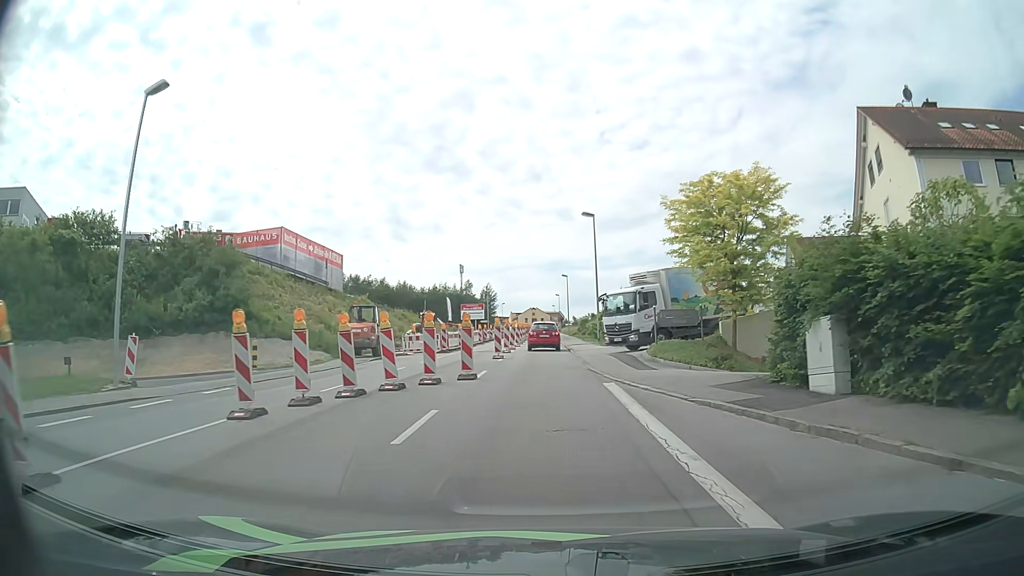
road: tertiary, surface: asphalt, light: Day
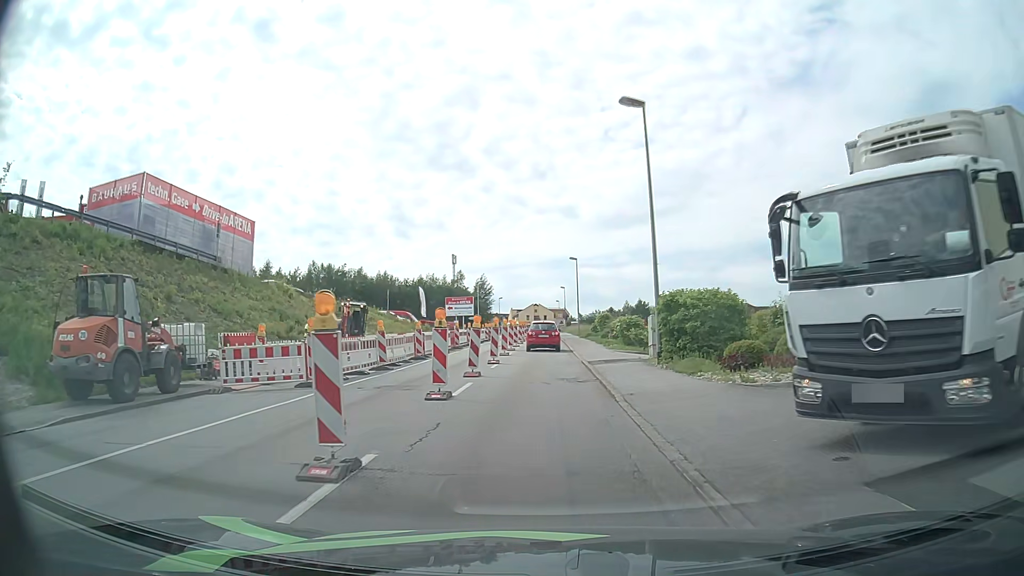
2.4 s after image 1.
(+0.1, +21.4) m; 0°
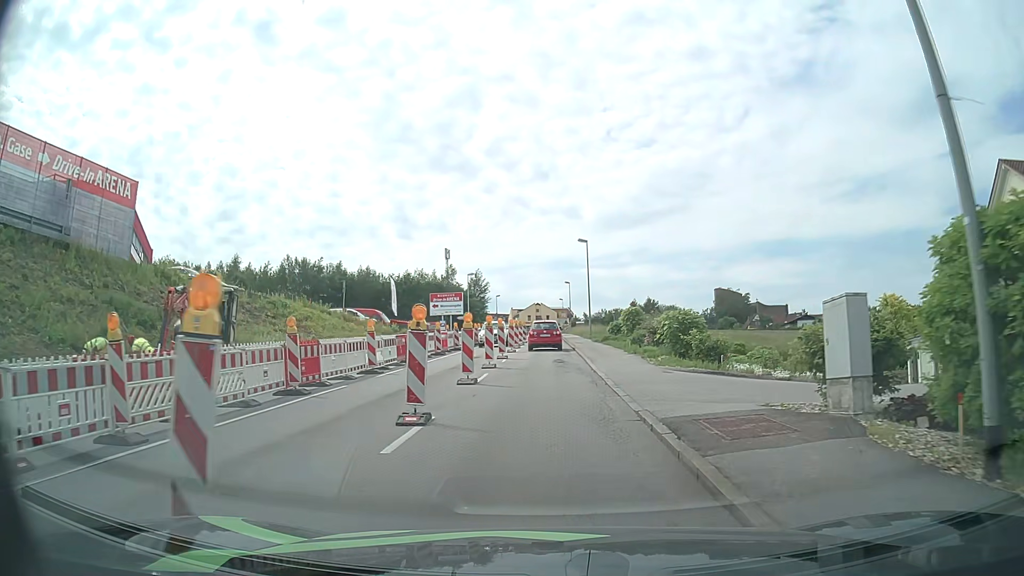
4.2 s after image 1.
(-0.1, +15.0) m; -1°
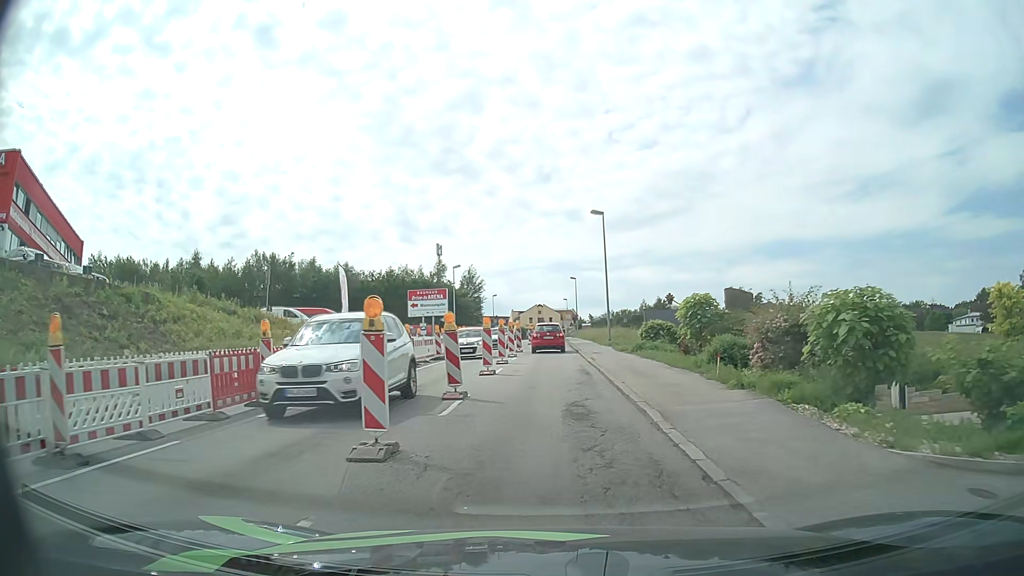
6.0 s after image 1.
(0.0, +14.7) m; 0°
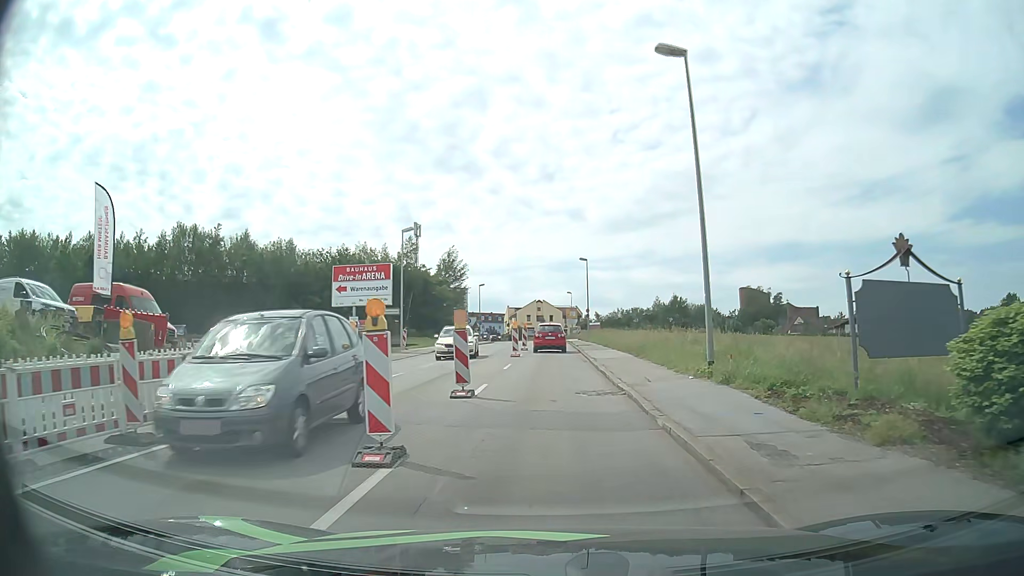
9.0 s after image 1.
(-0.1, +24.8) m; 0°
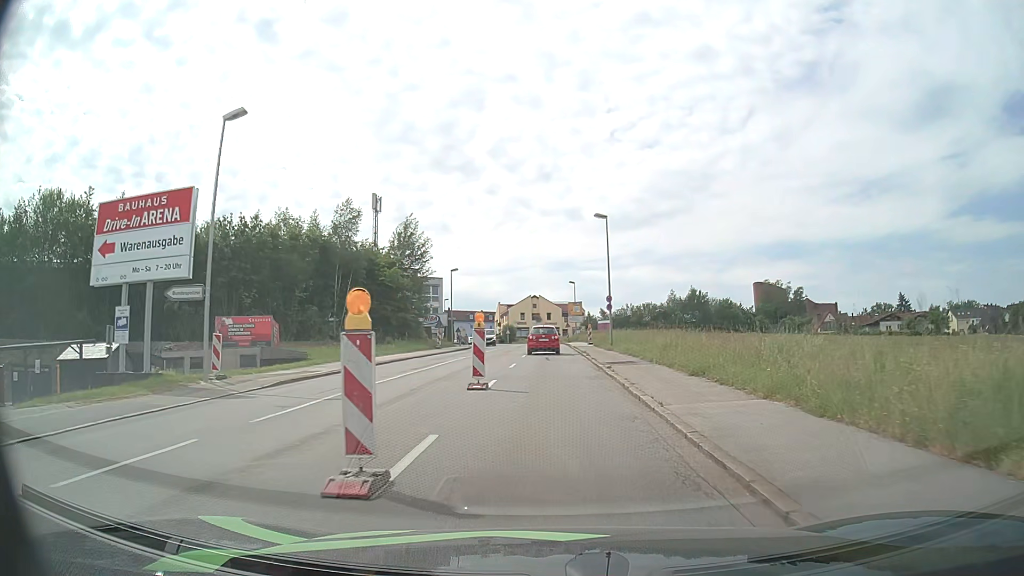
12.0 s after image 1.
(0.0, +25.6) m; 0°
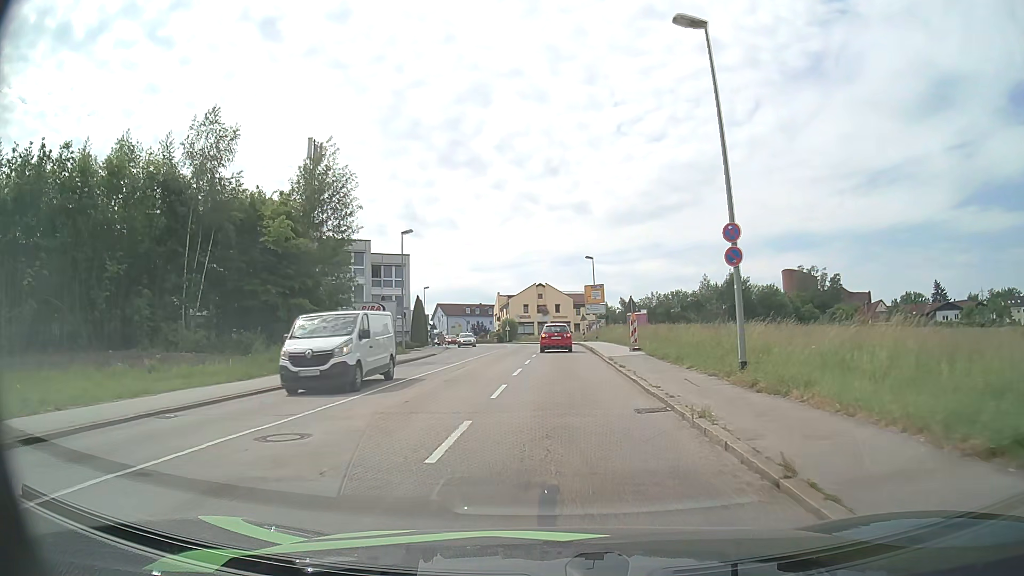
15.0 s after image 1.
(0.0, +26.5) m; -1°
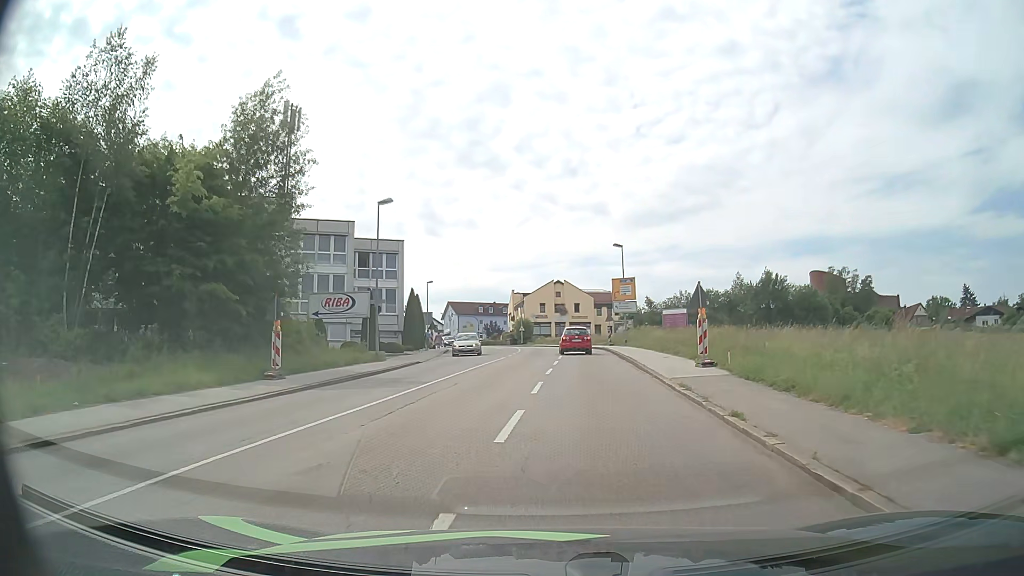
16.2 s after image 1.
(-0.2, +10.9) m; -2°
(0, +10) (0, +20) (-1, +30) (-1, +40) (-1, +50) (-1, +60) (-2, +70) (-4, +80) (-6, +90) (-9, +99) m
